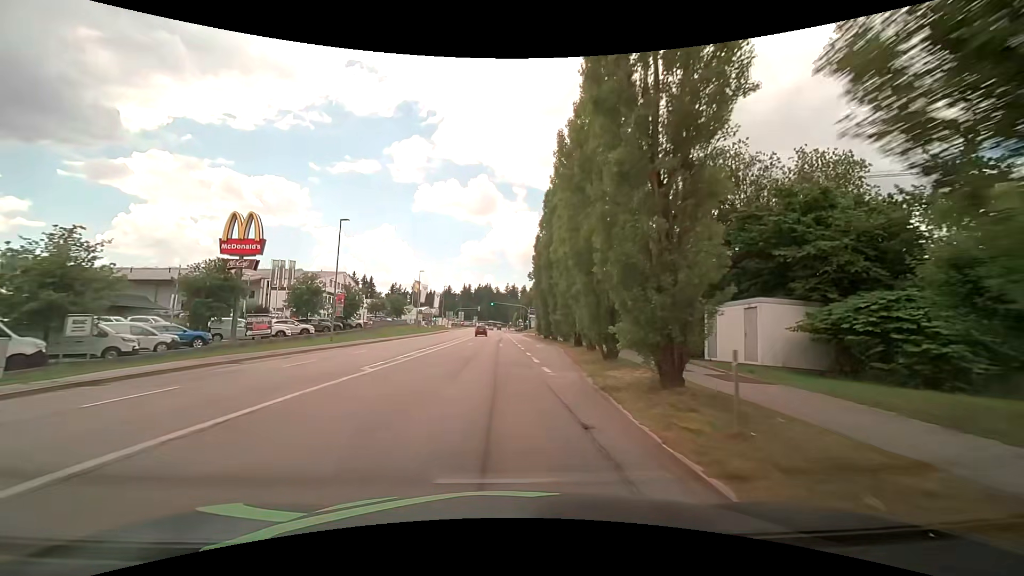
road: tertiary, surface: asphalt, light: Day
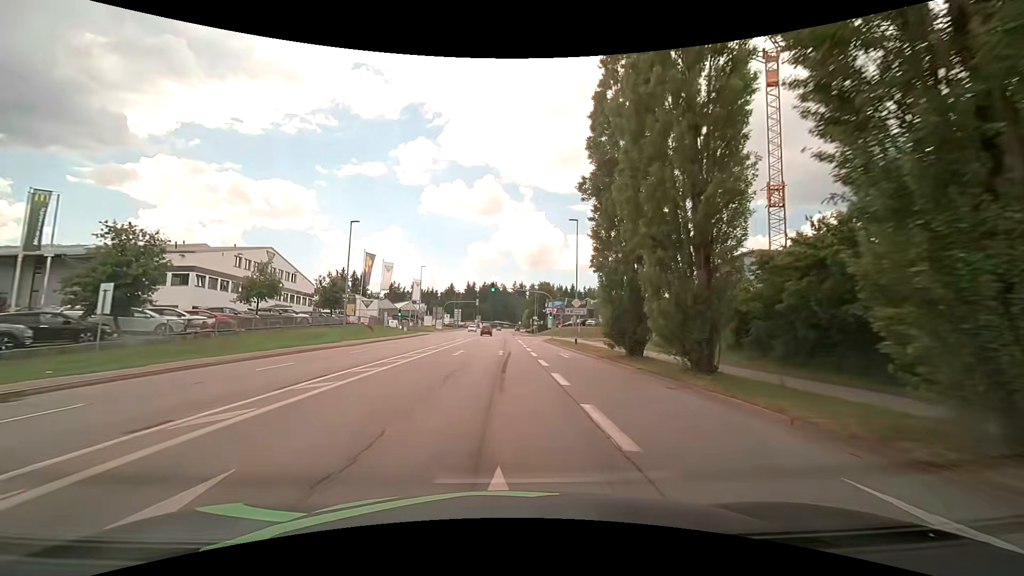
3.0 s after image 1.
(-0.4, +39.5) m; -1°
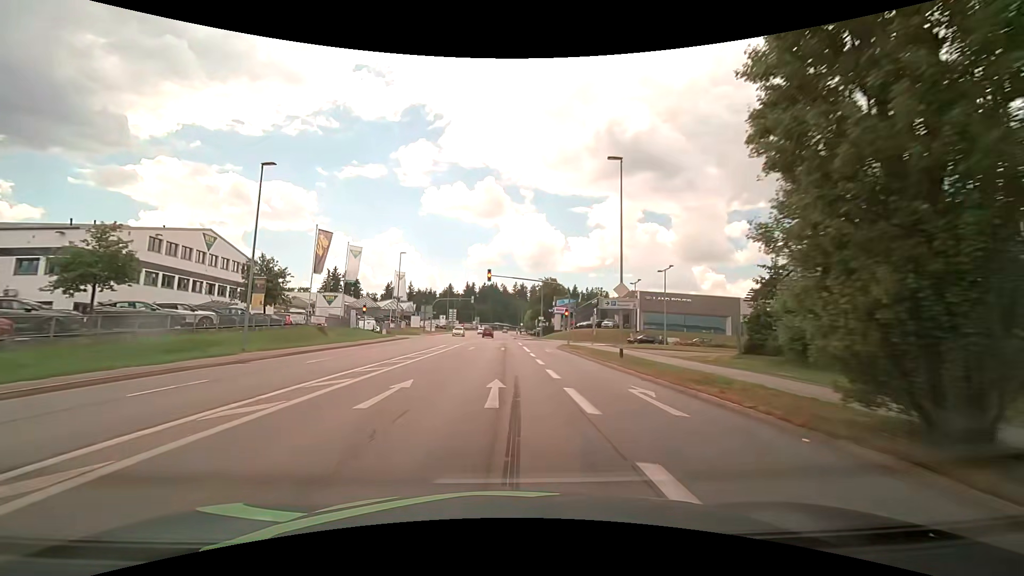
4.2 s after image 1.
(-0.1, +15.8) m; 0°
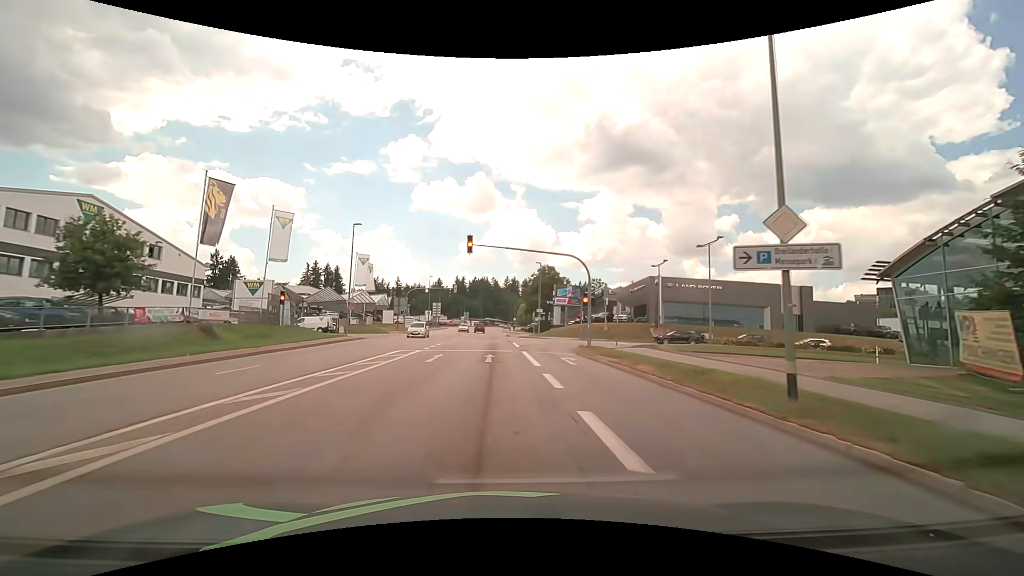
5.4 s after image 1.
(0.0, +15.1) m; +1°
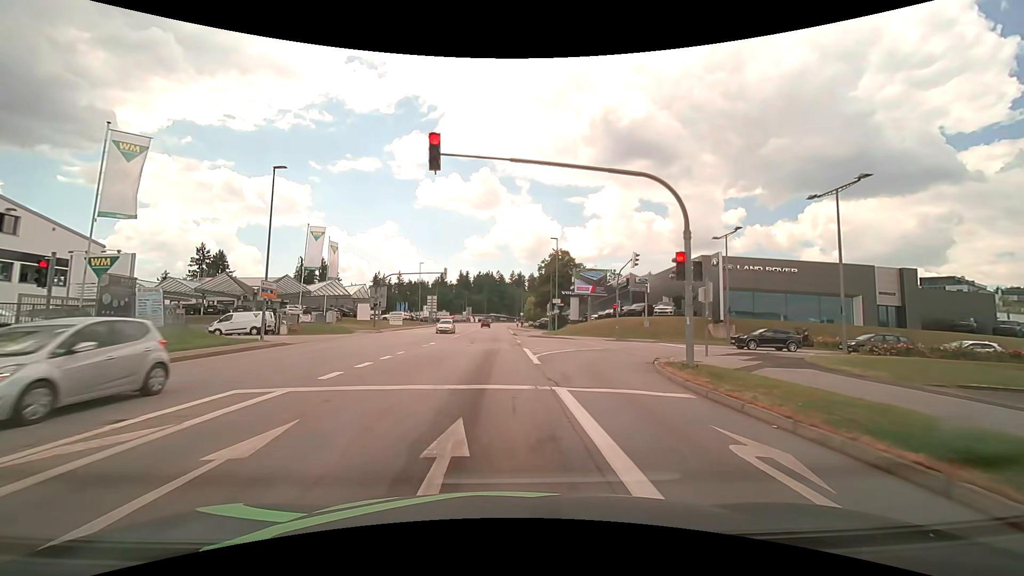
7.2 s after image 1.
(0.0, +15.7) m; -1°
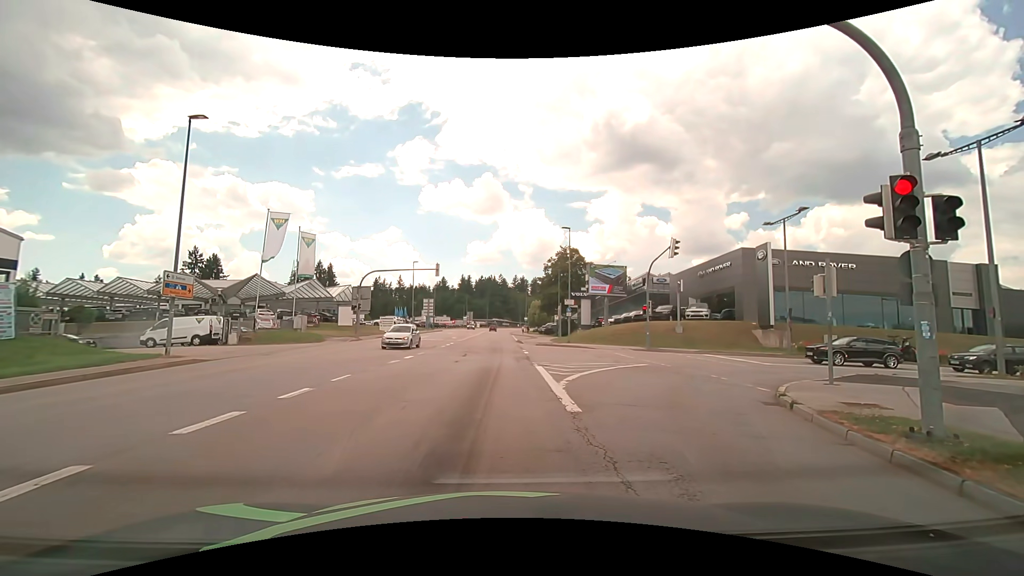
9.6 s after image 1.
(0.0, +7.4) m; -1°
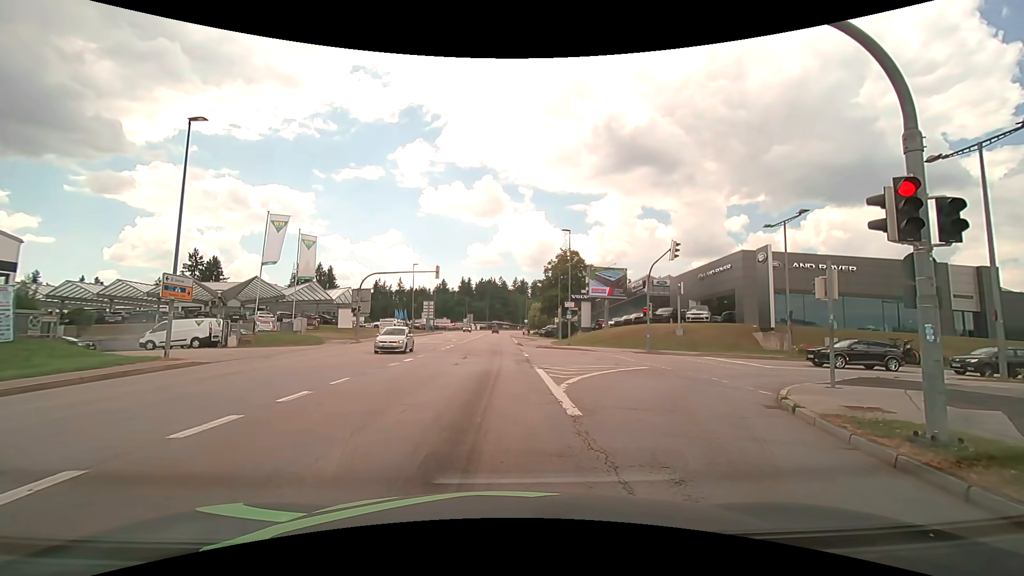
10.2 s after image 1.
(0.0, +0.1) m; 0°
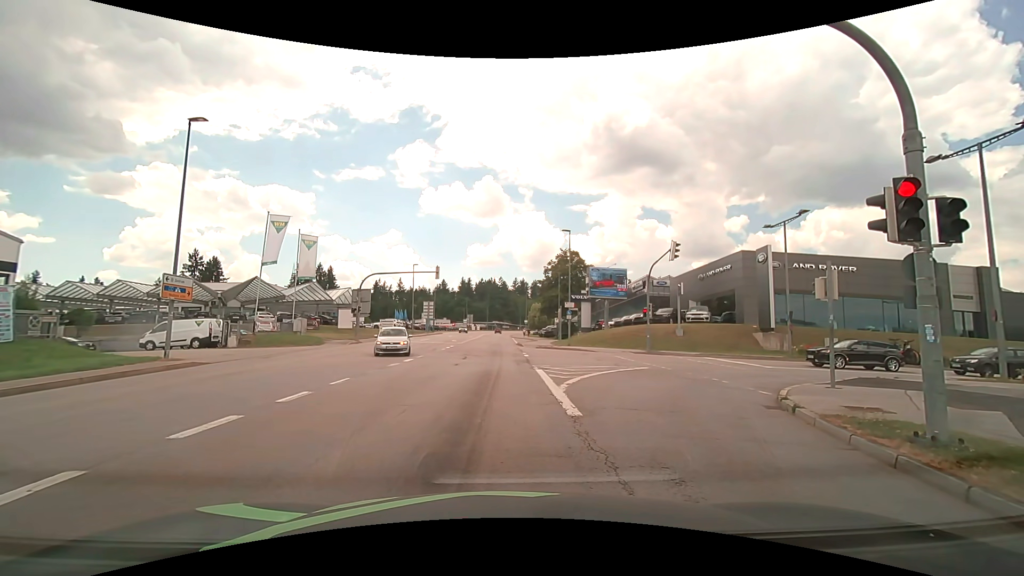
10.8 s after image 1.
(0.0, 0.0) m; 0°
(0, +10) (0, +20) (0, +30) (0, +40) (0, +50) (0, +60) (0, +70) (0, +80) (0, +90) (0, +100) m
